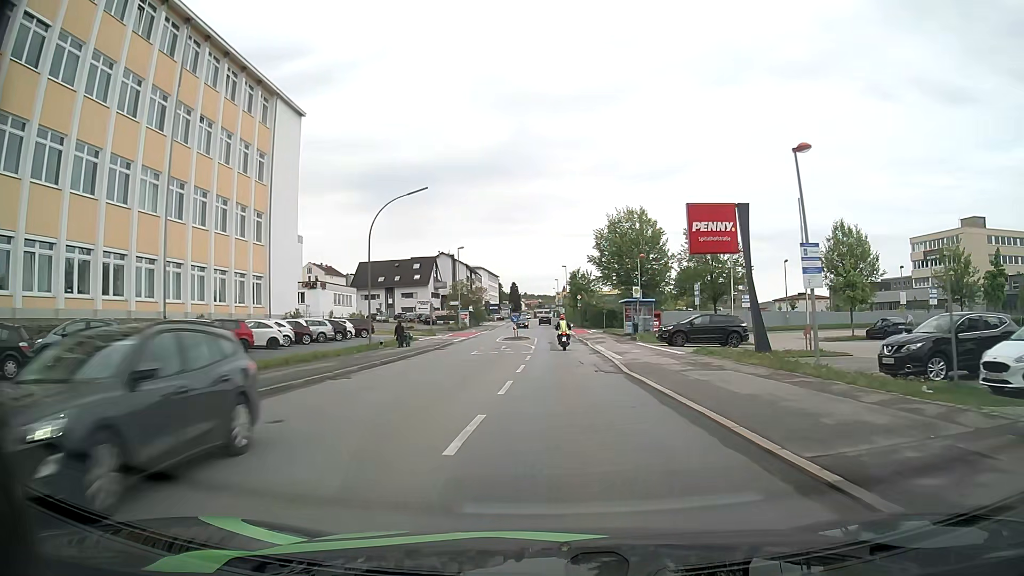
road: tertiary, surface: asphalt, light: Day
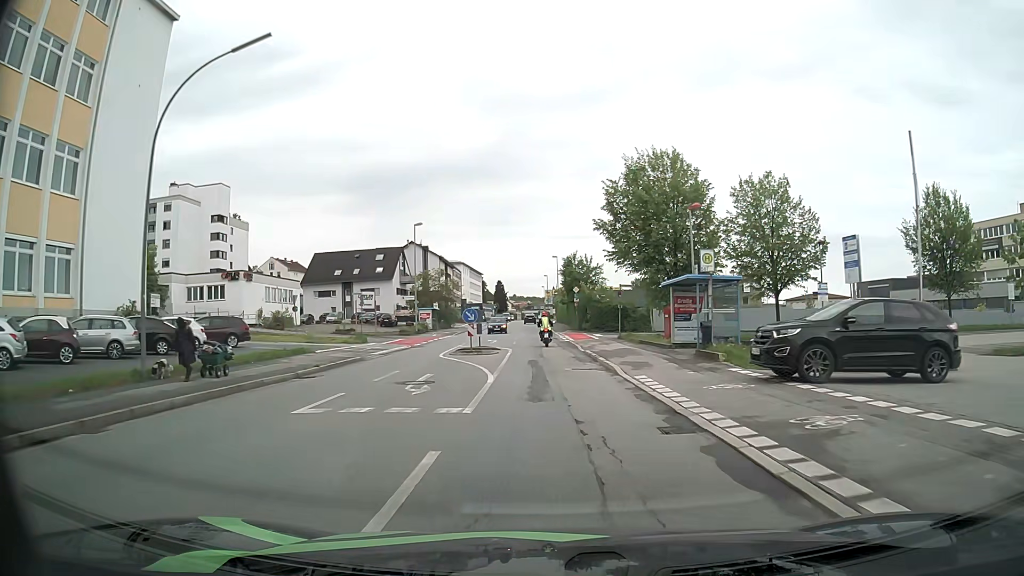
(+0.2, +21.4) m; +1°
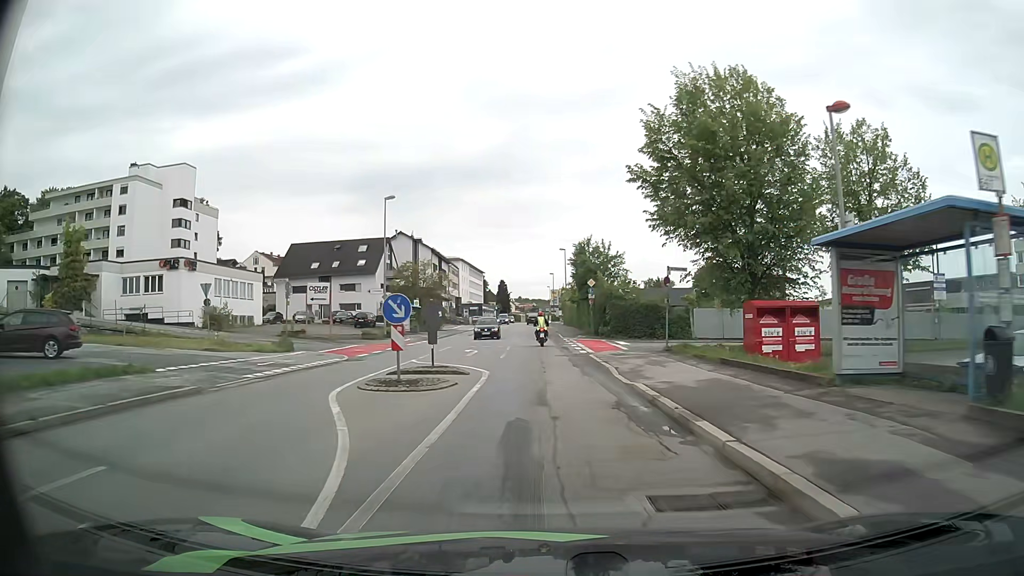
(-0.1, +14.1) m; -1°
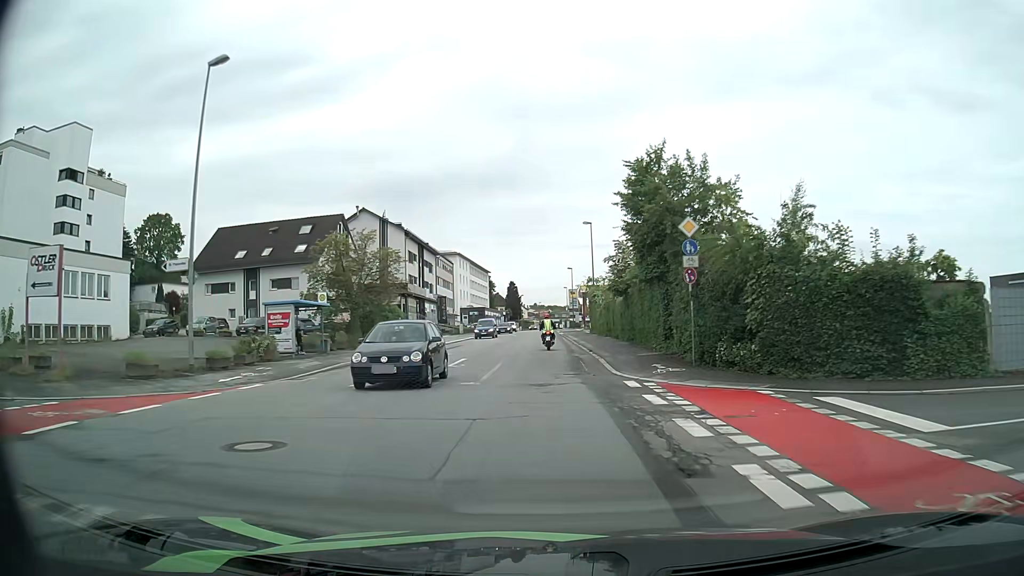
(-0.3, +29.6) m; -2°
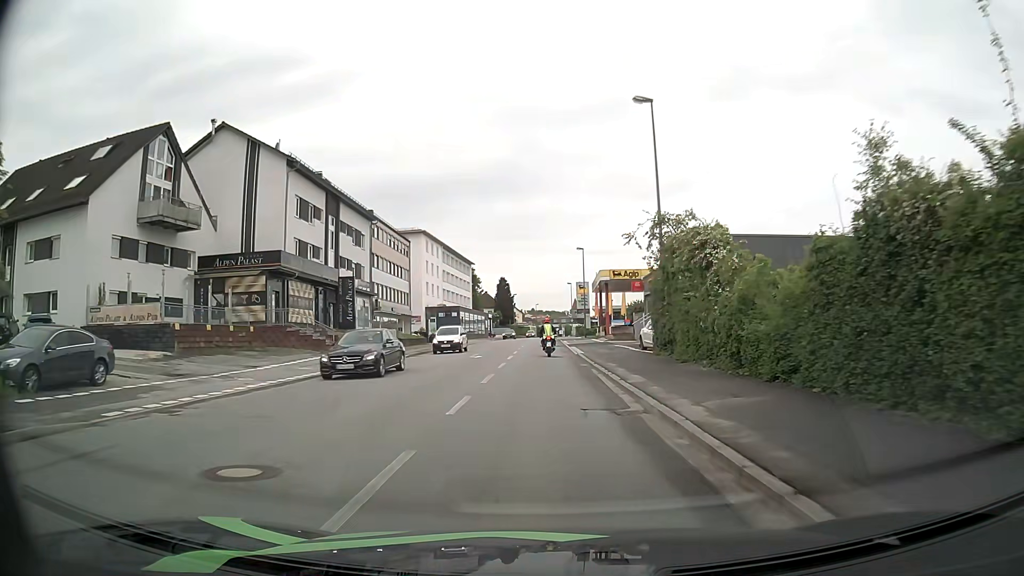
(0.0, +36.5) m; +1°
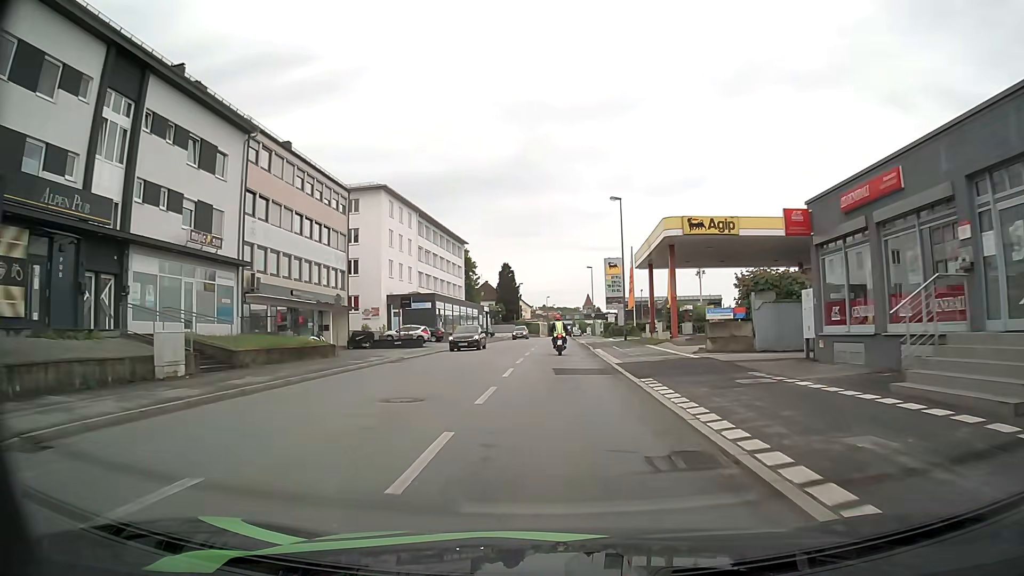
(-0.6, +29.1) m; -2°
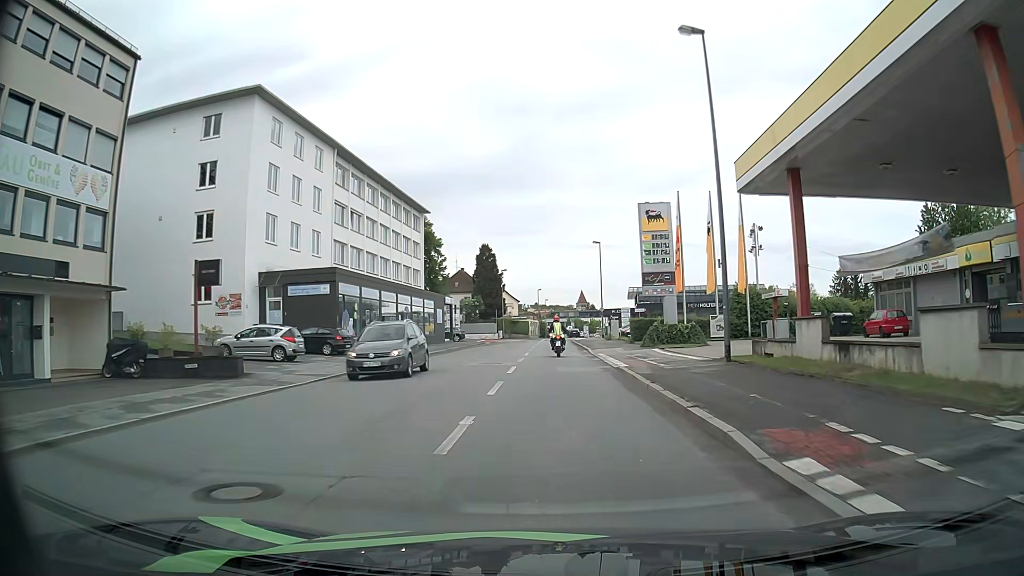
(+0.2, +28.8) m; +1°
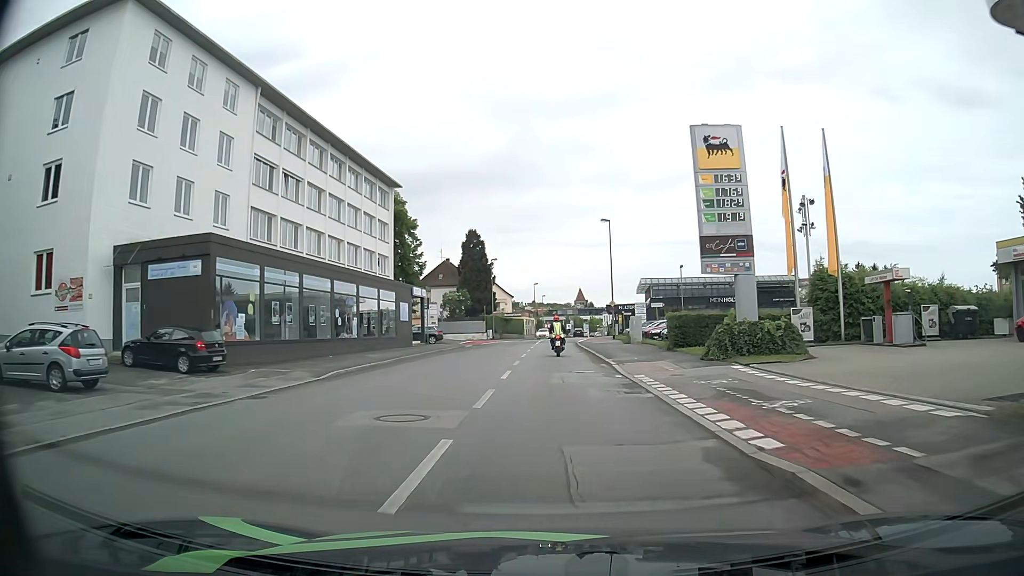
(-0.1, +14.1) m; 0°
(0, +10) (0, +20) (0, +30) (0, +40) (0, +50) (+1, +60) (+1, +70) (+2, +80) (+2, +90) (+3, +100) m
